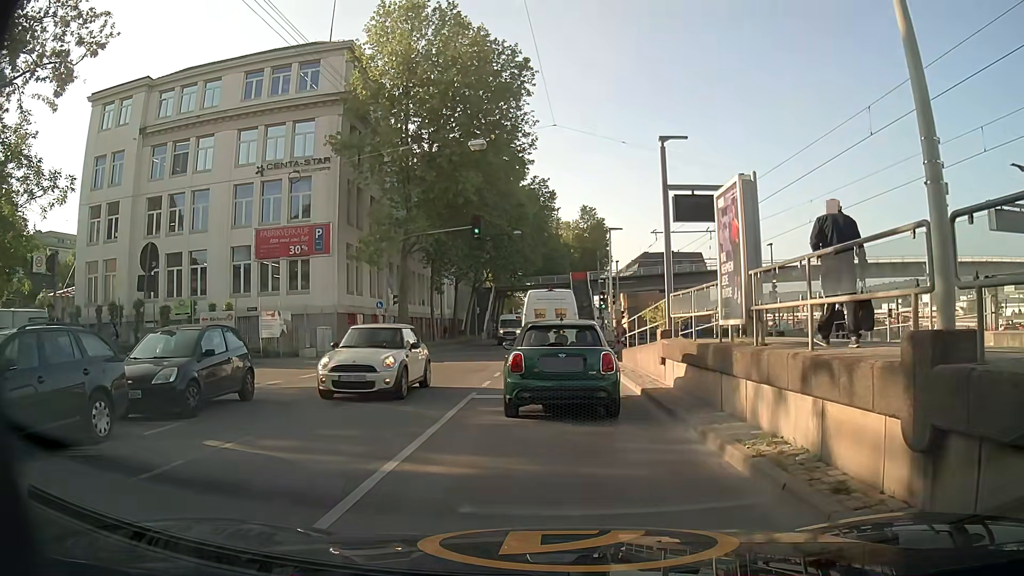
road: secondary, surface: asphalt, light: Day
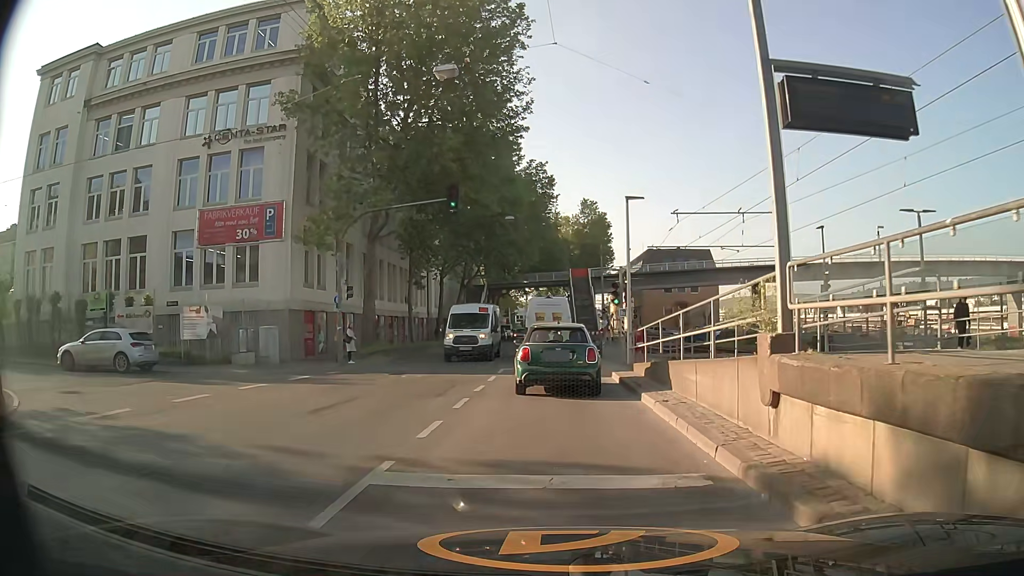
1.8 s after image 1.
(-0.2, +7.5) m; -2°
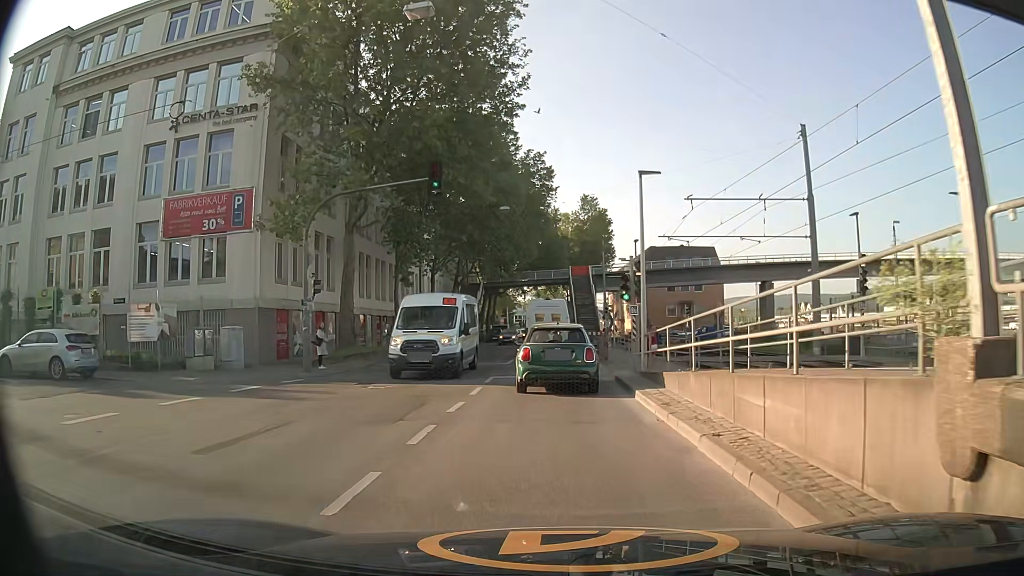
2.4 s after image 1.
(0.0, +3.7) m; -1°
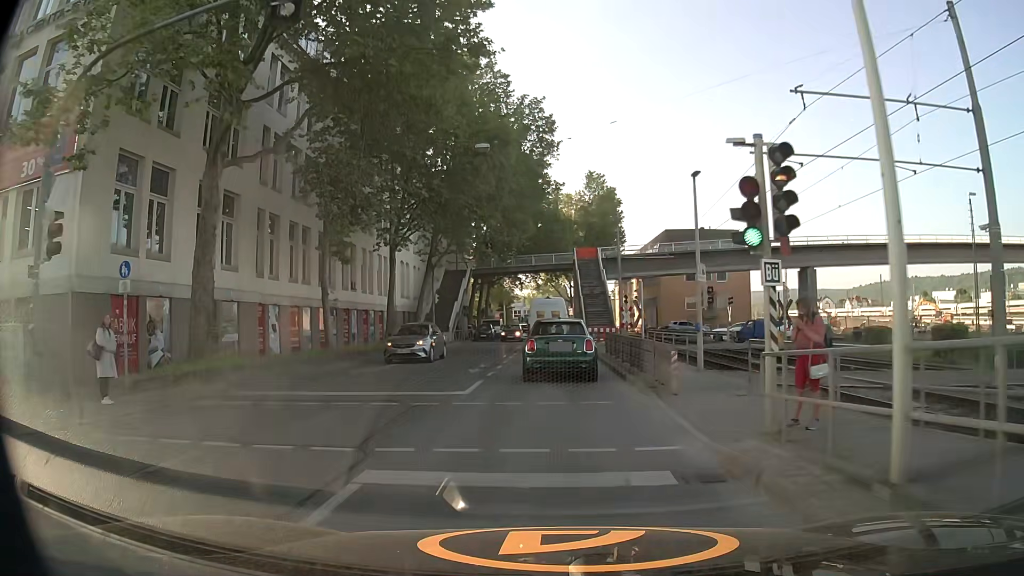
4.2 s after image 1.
(+0.2, +13.2) m; 0°
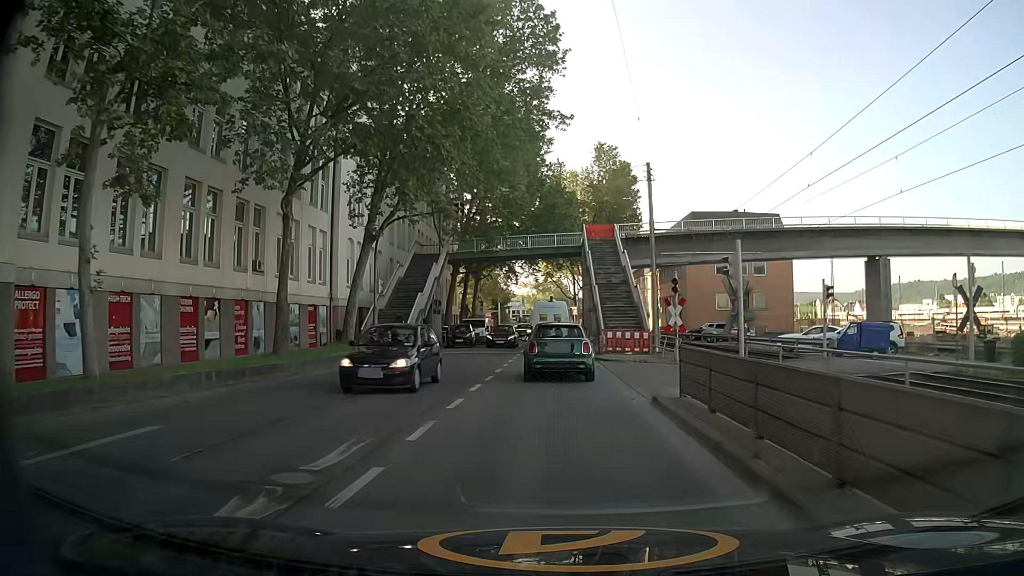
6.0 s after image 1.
(+0.1, +15.6) m; +1°
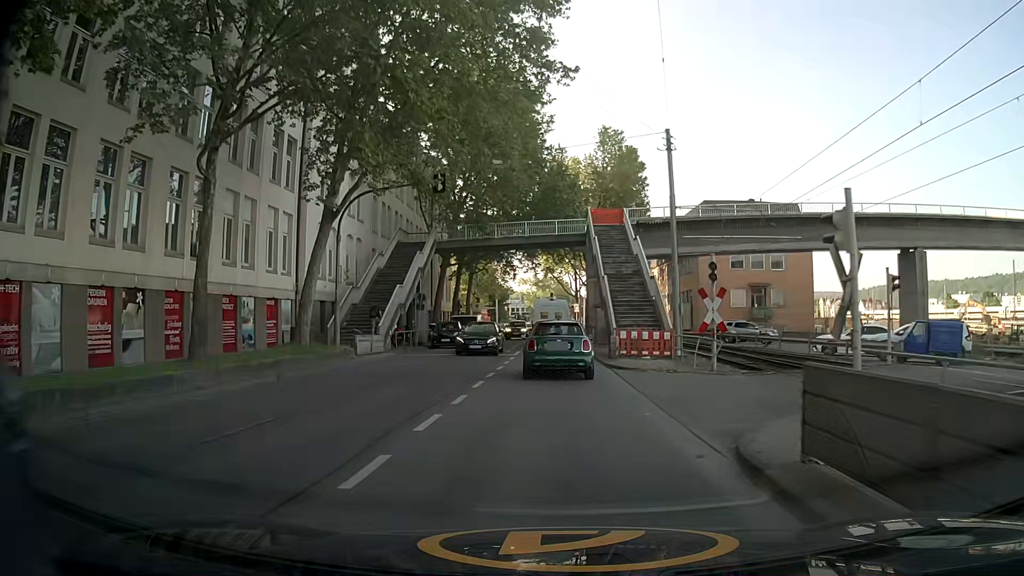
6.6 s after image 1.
(0.0, +5.7) m; -1°
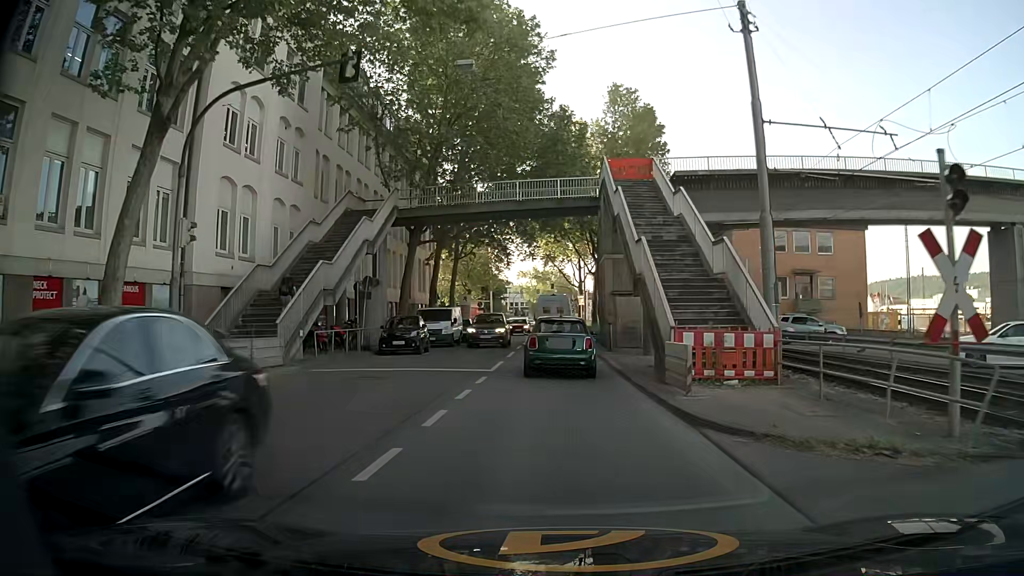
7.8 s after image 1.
(+0.1, +11.7) m; 0°
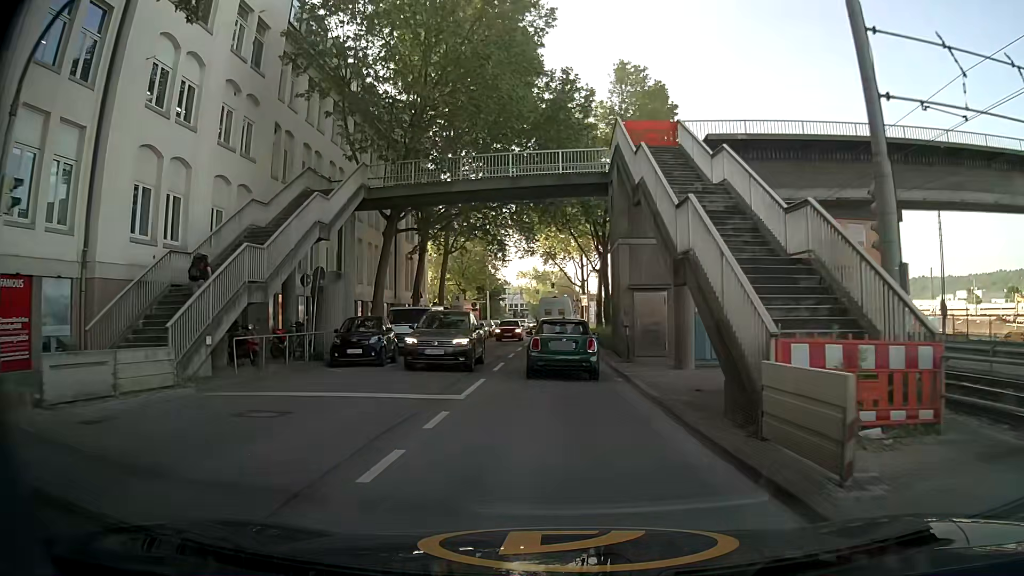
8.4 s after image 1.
(0.0, +5.9) m; 0°
(0, +10) (0, +20) (0, +30) (0, +40) (0, +50) (0, +60) (0, +70) (+1, +80) (+1, +90) (+1, +100) m
